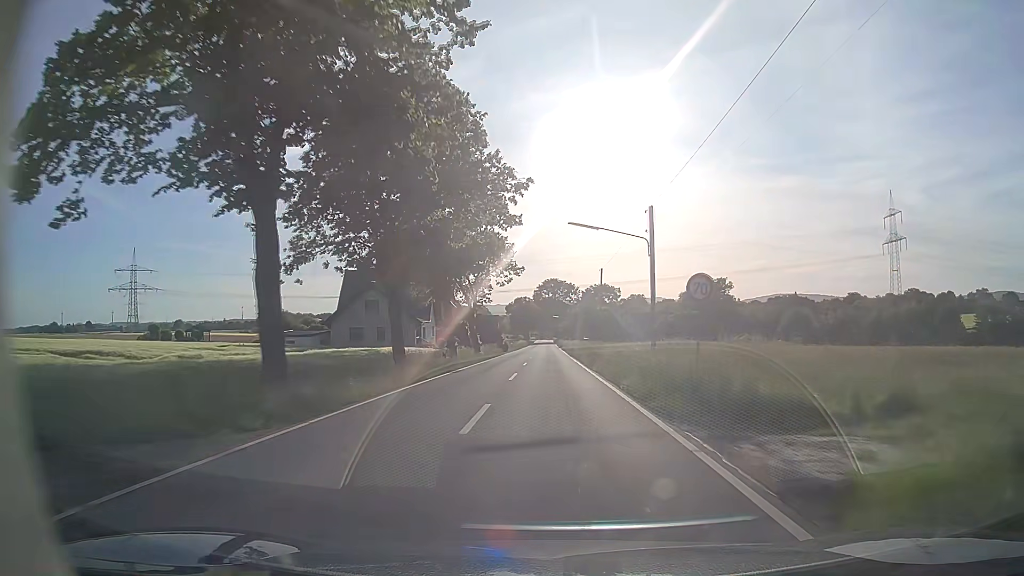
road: tertiary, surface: asphalt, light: Day
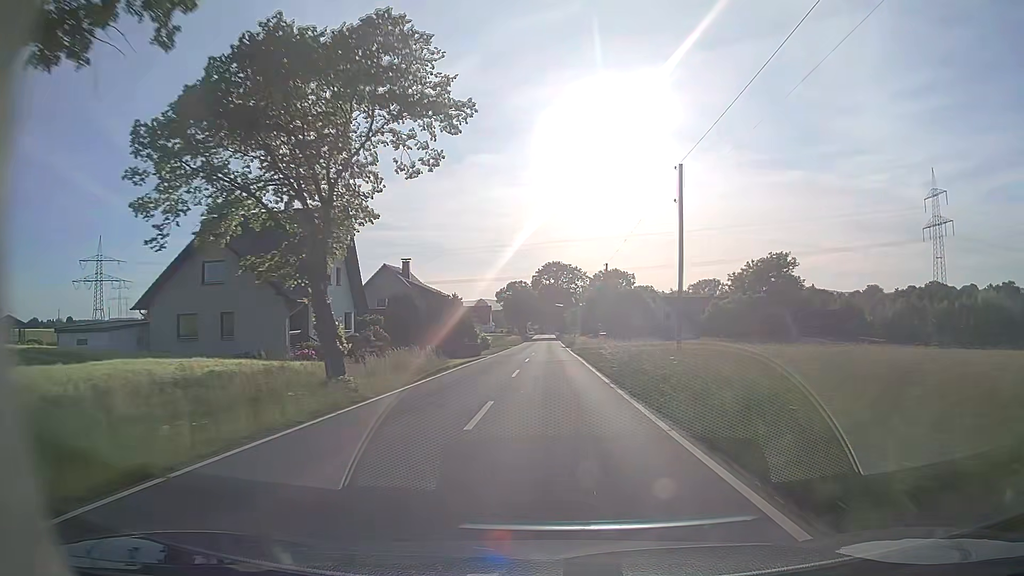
(0.0, +35.4) m; 0°
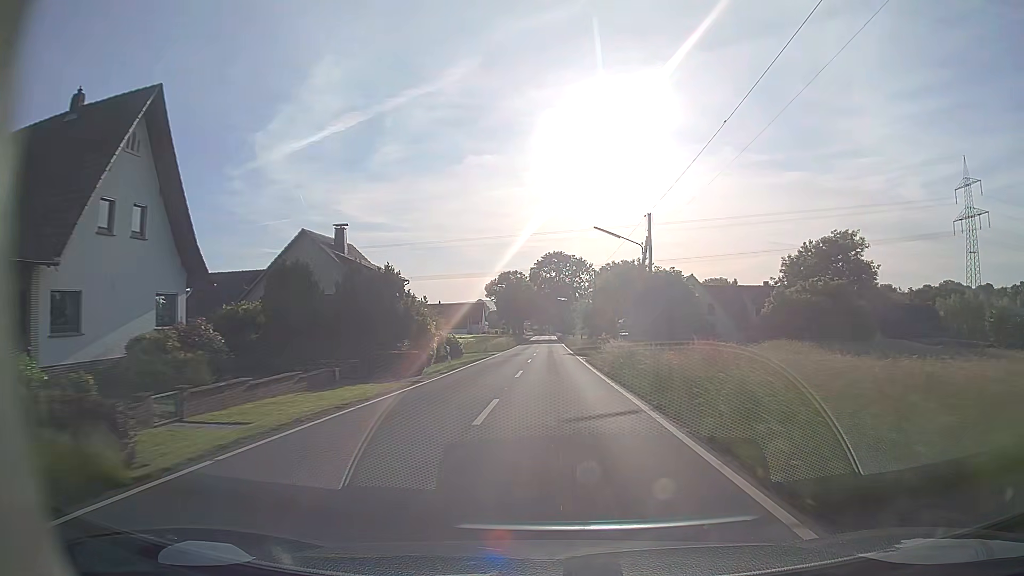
(+0.2, +23.4) m; 0°
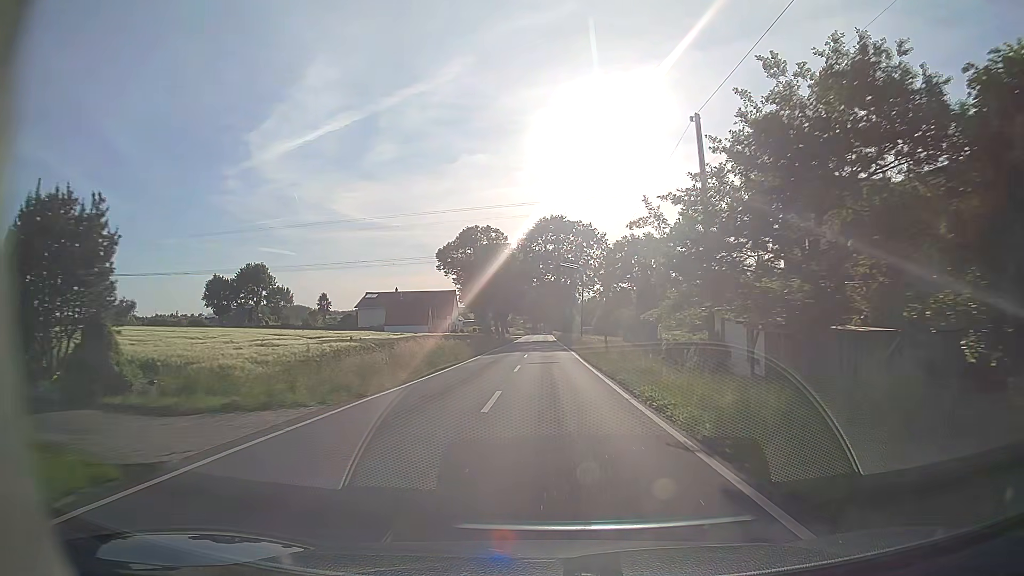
(+0.1, +46.4) m; 0°
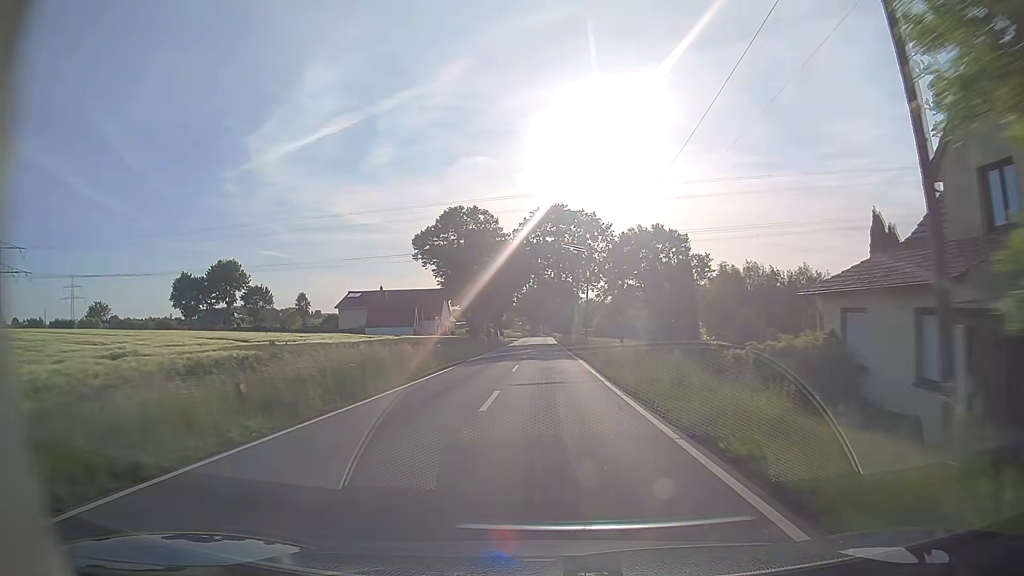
(0.0, +11.6) m; 0°
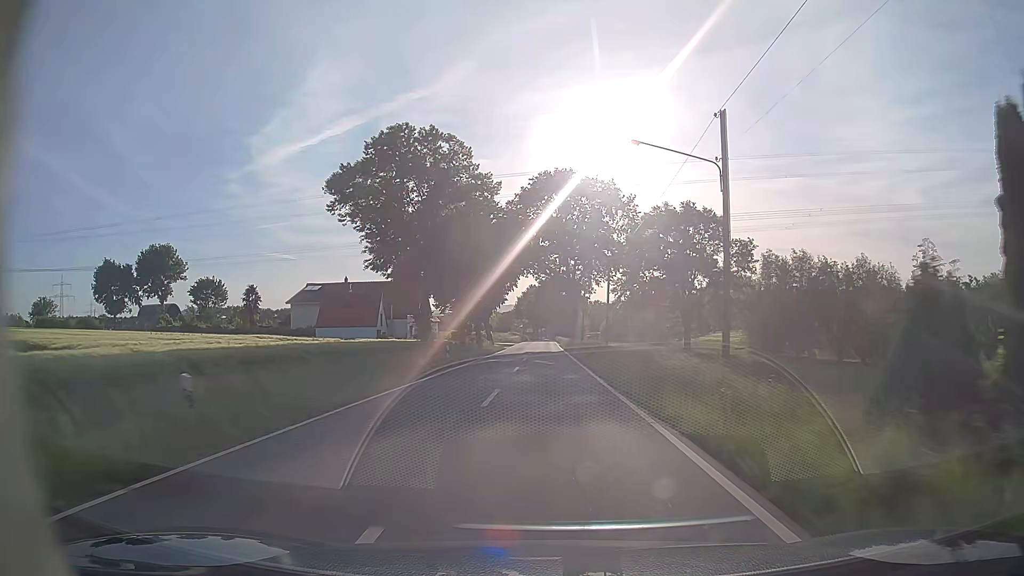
(0.0, +23.2) m; 0°
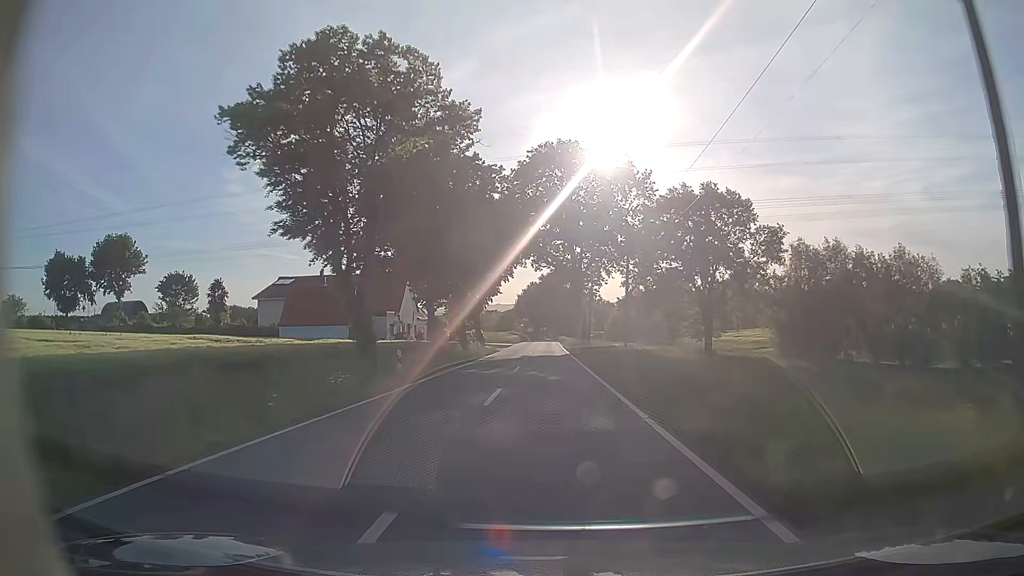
(0.0, +11.6) m; 0°
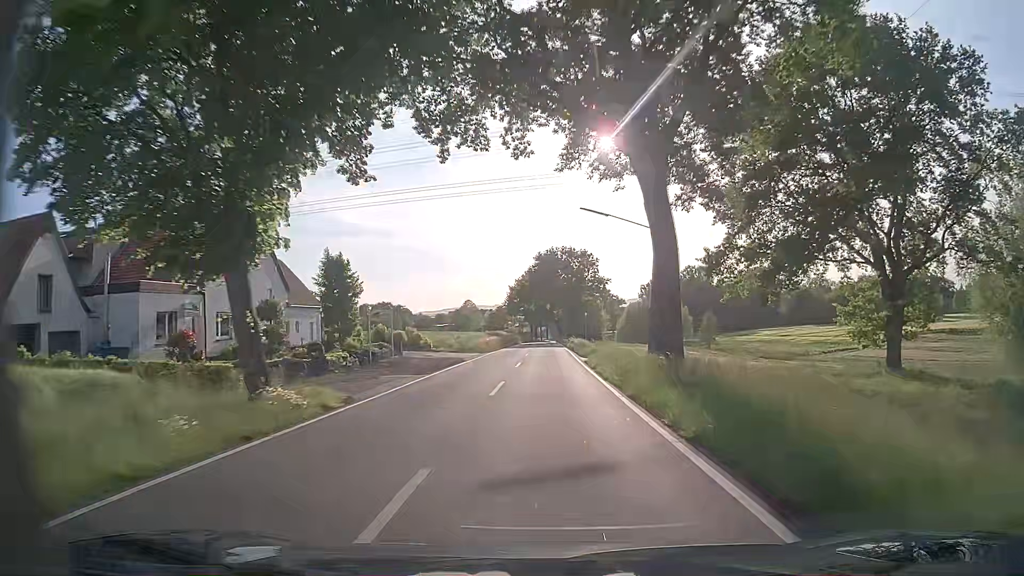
(-0.2, +46.2) m; 0°
(0, +10) (0, +20) (0, +30) (0, +40) (0, +50) (0, +60) (0, +70) (0, +80) (0, +90) (0, +100) m
